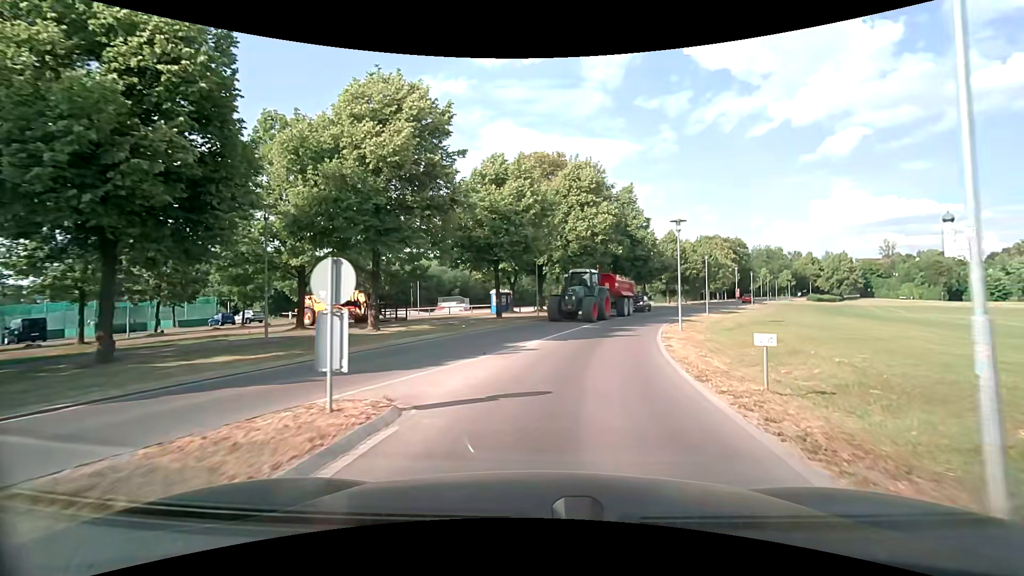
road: tertiary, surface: asphalt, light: Day
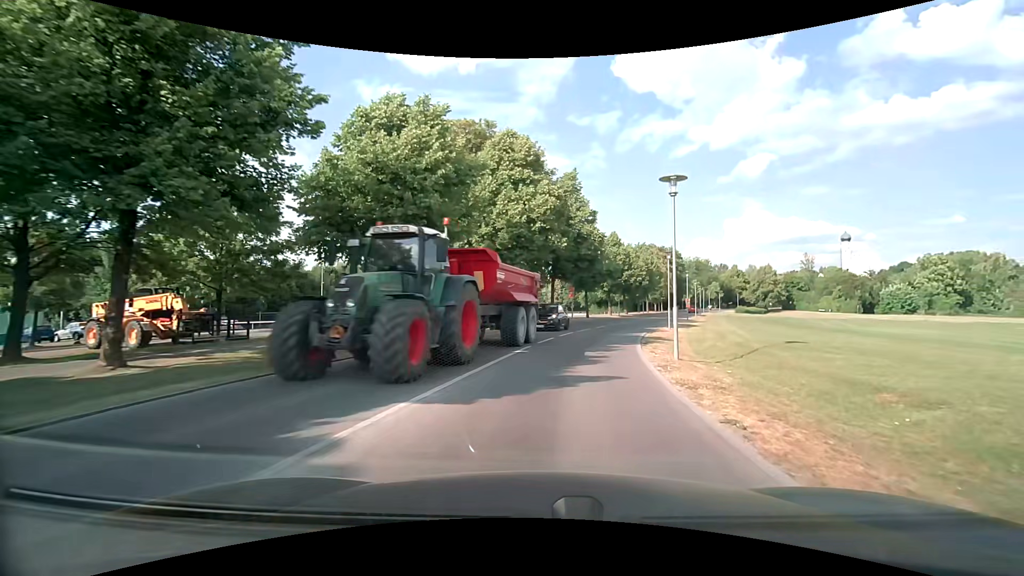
(+0.6, +10.1) m; +7°
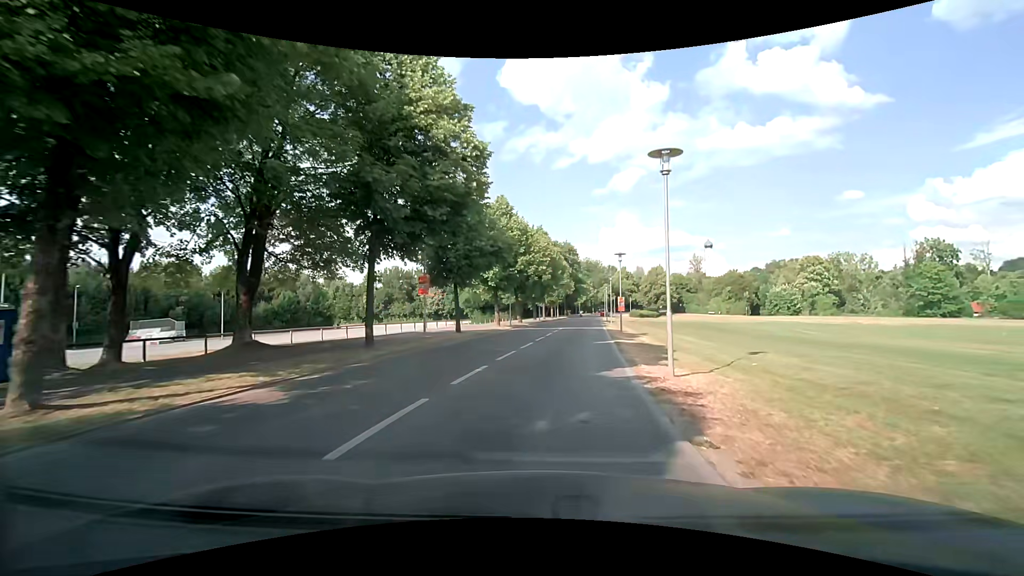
(+2.8, +22.4) m; +13°
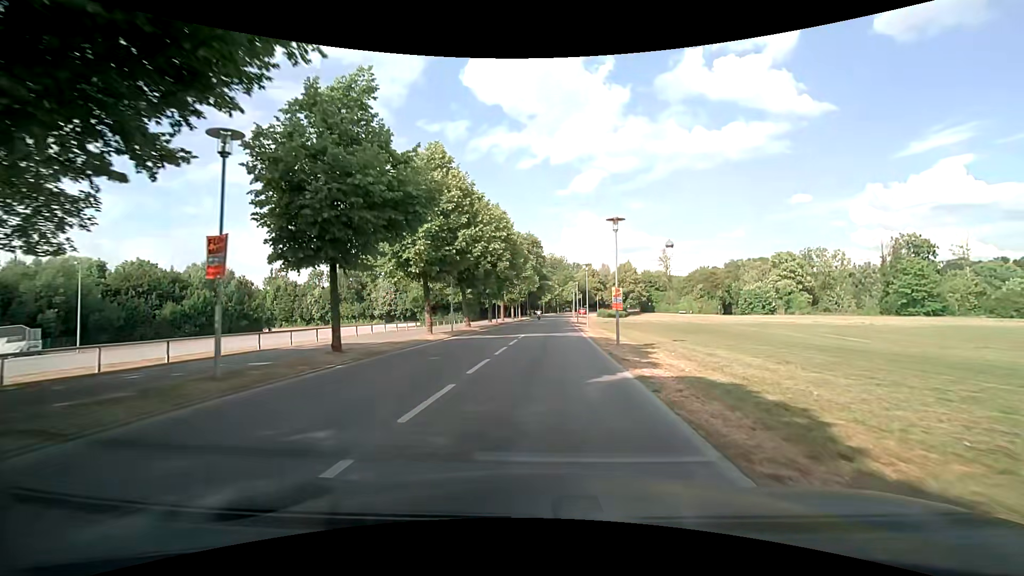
(+0.5, +12.2) m; +5°
(0, +10) (+1, +20) (+1, +30) (+1, +40) (+2, +50) (+2, +60) (+3, +70) (+3, +80) (+4, +90) (+5, +100) m
